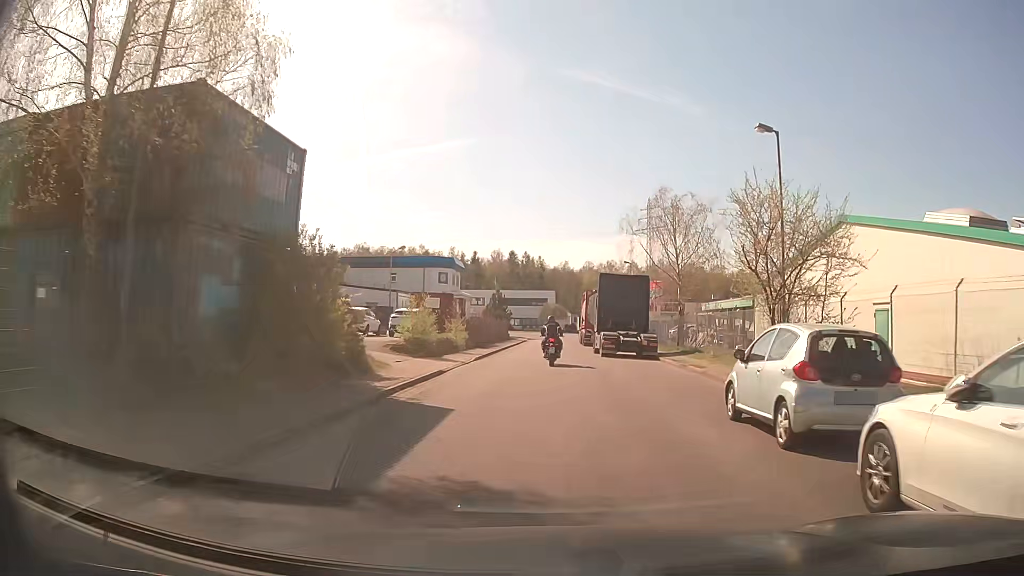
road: residential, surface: asphalt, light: Day
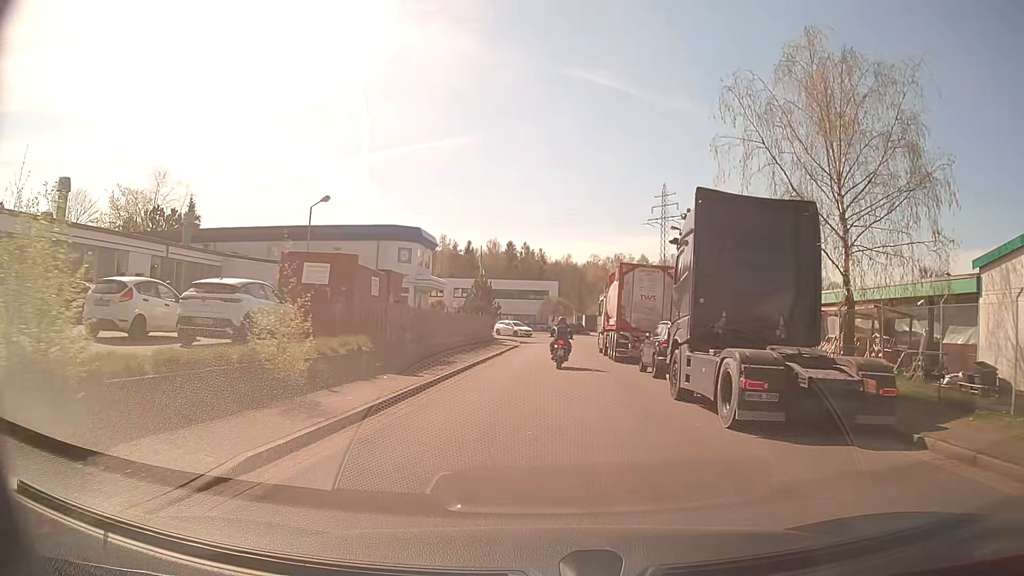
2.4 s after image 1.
(+0.1, +21.1) m; 0°
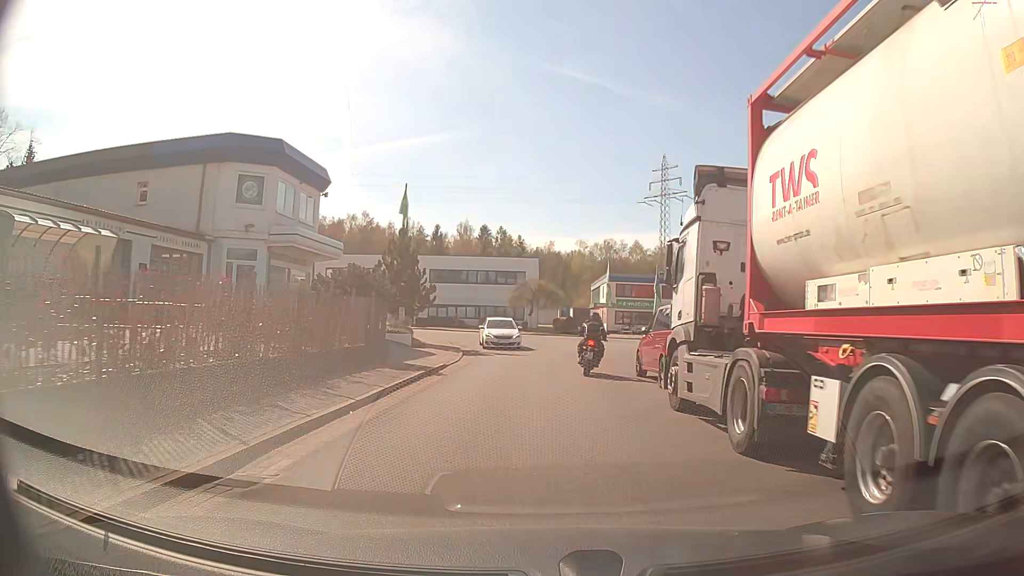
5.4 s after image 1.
(+0.6, +25.9) m; +2°
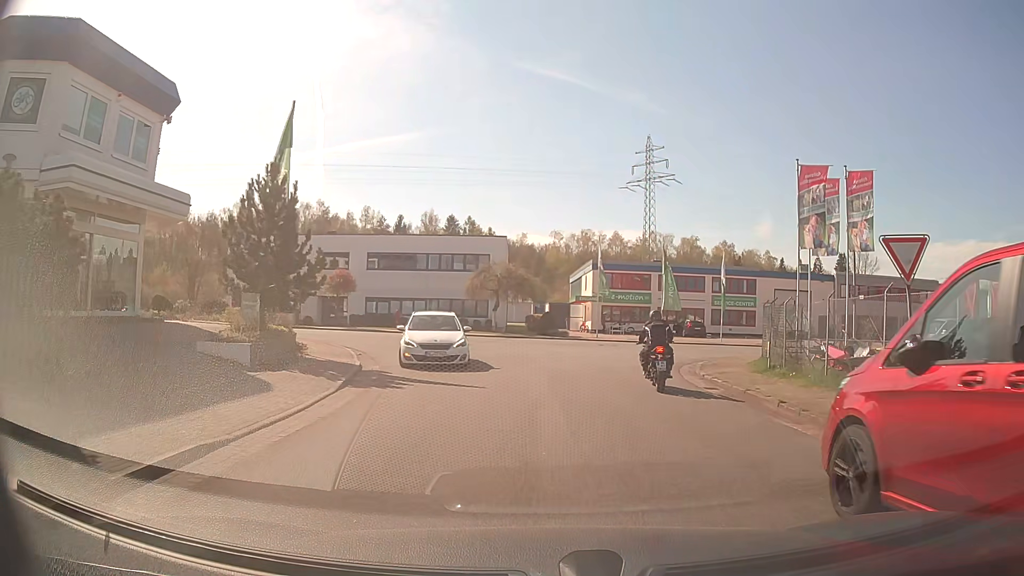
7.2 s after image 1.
(+0.1, +13.7) m; +2°
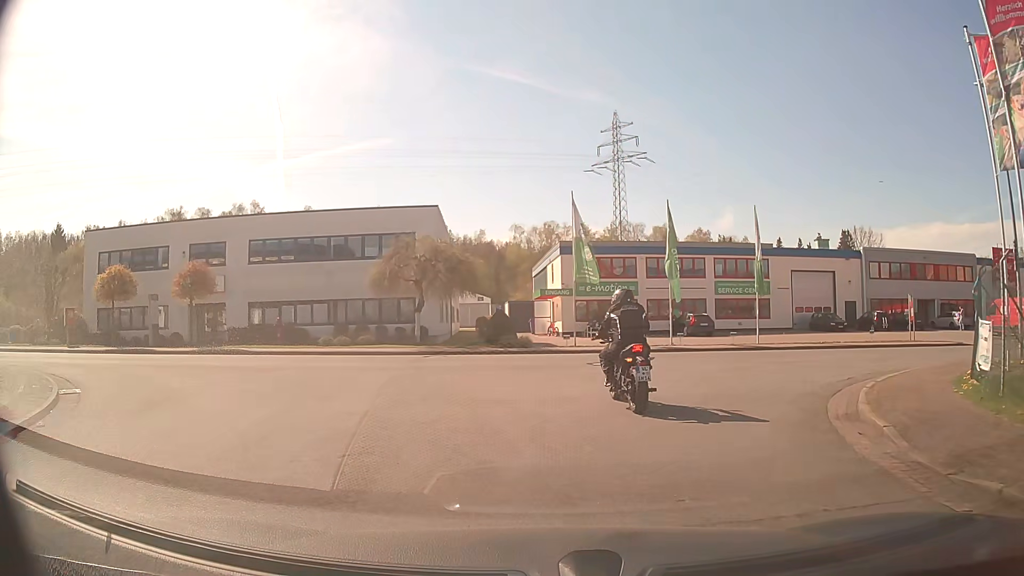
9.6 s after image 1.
(+0.7, +14.0) m; +4°
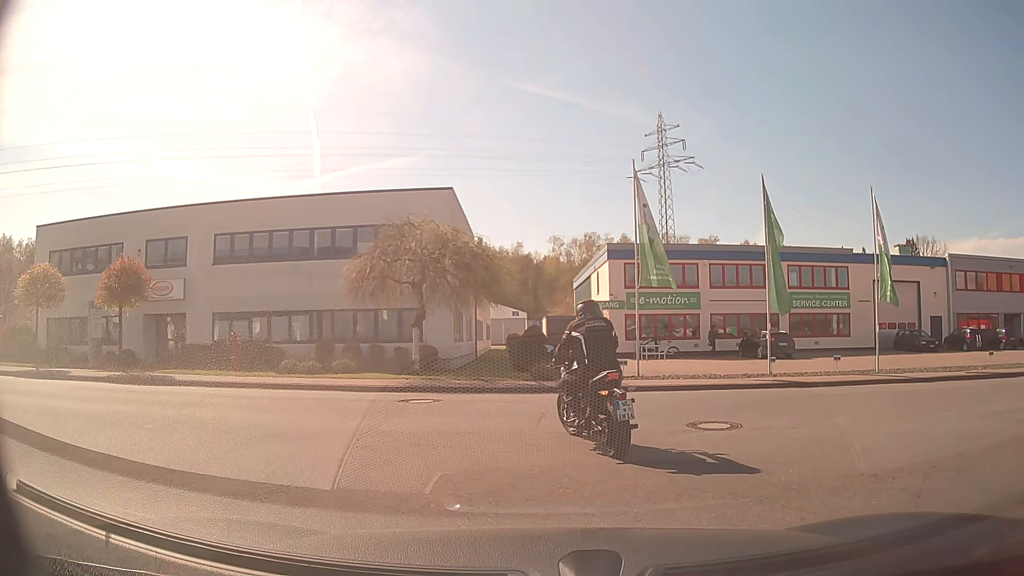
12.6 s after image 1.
(-0.2, +7.6) m; -3°
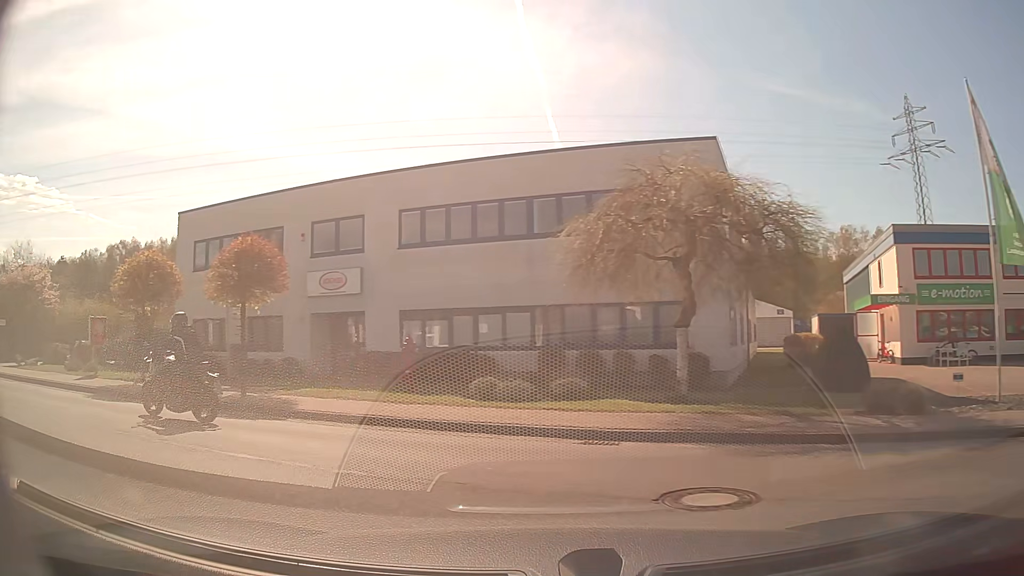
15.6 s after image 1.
(-0.8, +7.2) m; -21°
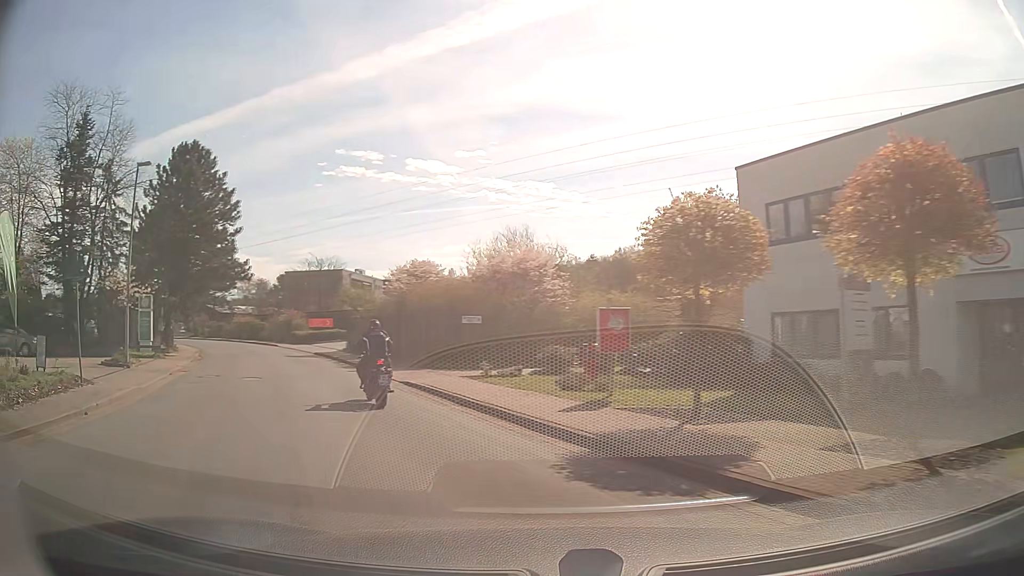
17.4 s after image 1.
(-3.6, +7.8) m; -47°
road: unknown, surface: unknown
(-2, +10) (-6, +19) (-10, +28) (-14, +37) (-19, +46) (-25, +54) (-31, +62) (-38, +69) (-45, +76) (-52, +83) m
